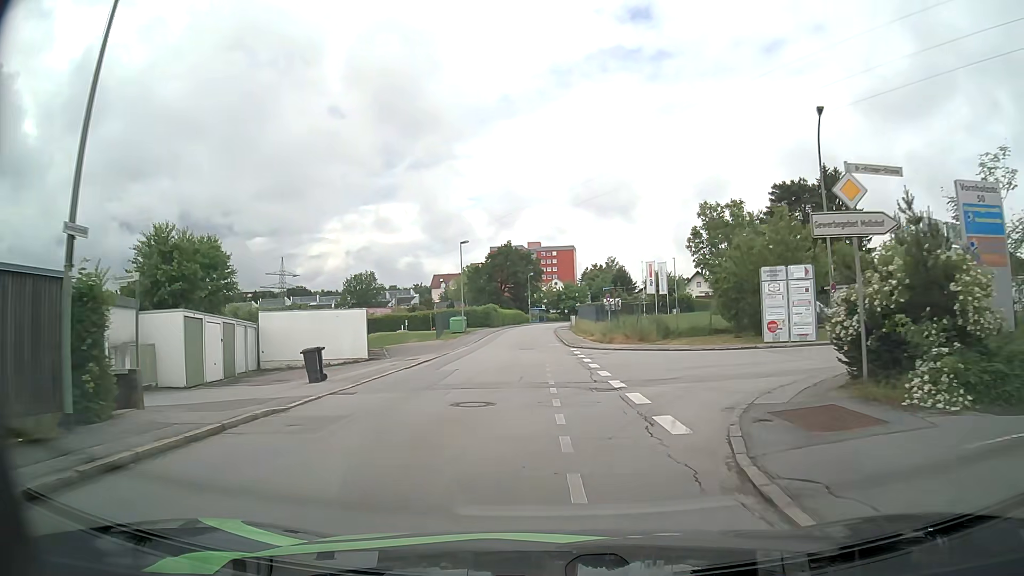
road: residential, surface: asphalt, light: Day
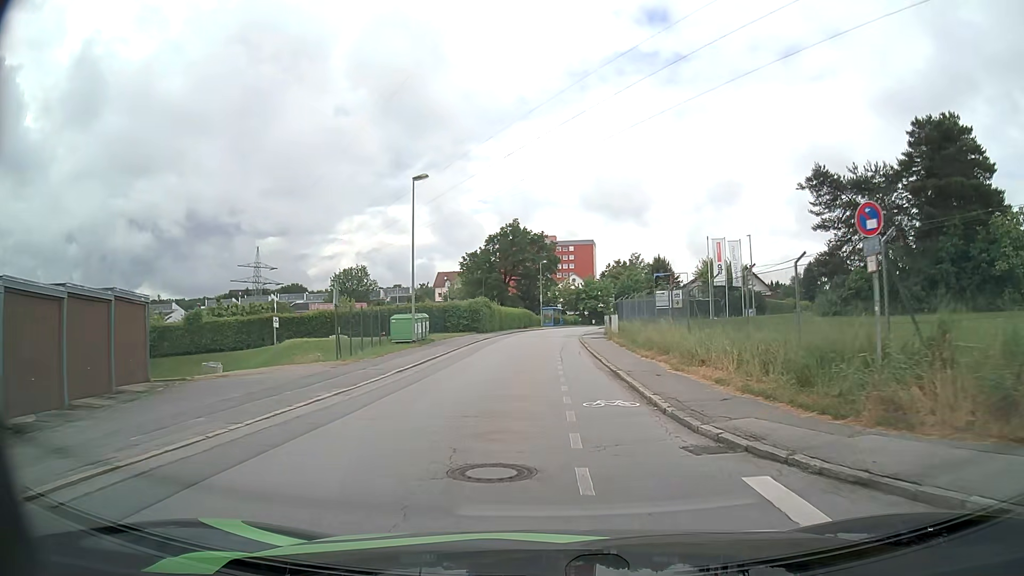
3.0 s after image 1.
(-0.5, +27.7) m; -1°
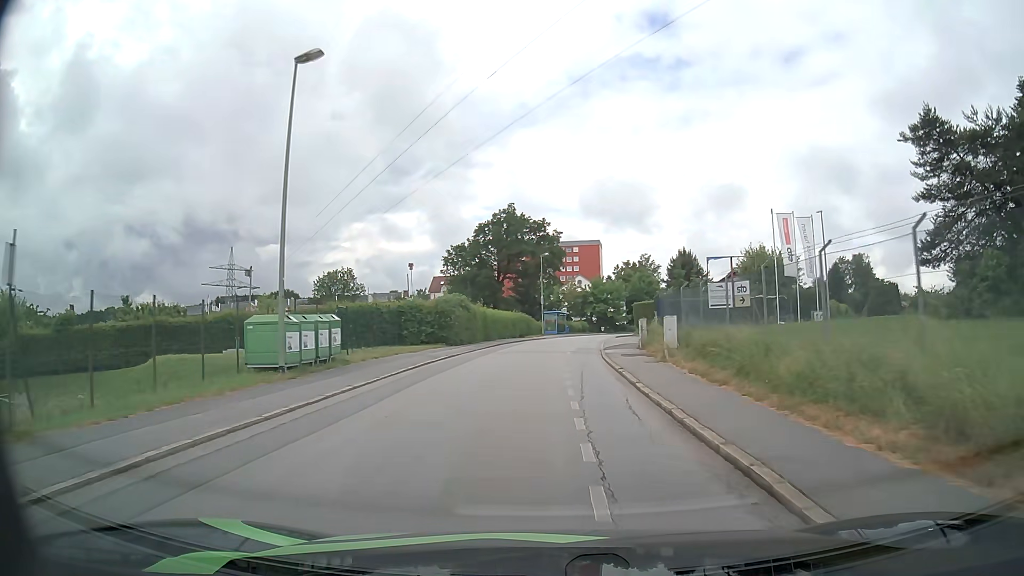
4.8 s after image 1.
(0.0, +16.6) m; 0°
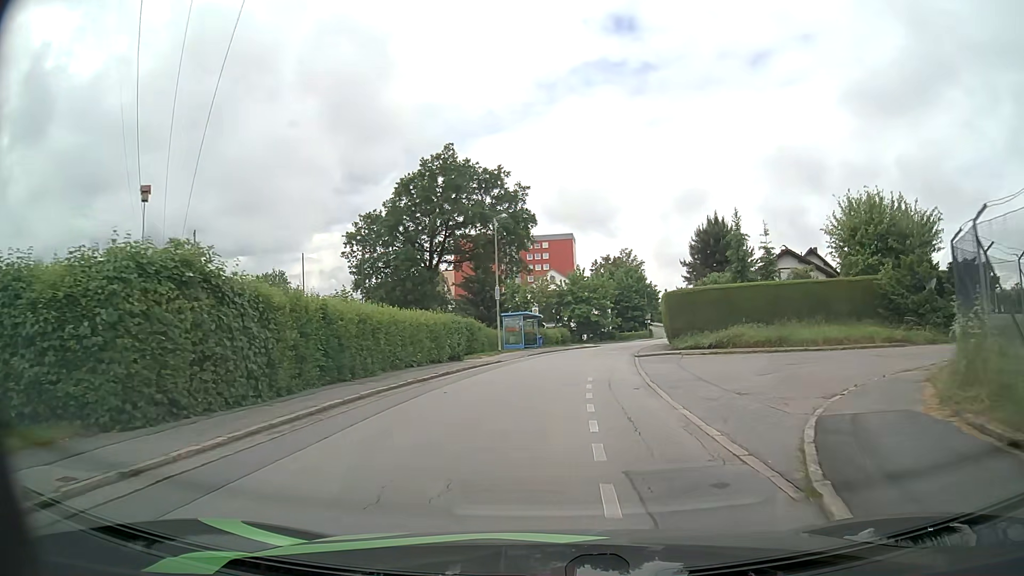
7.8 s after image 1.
(+0.4, +27.8) m; +3°
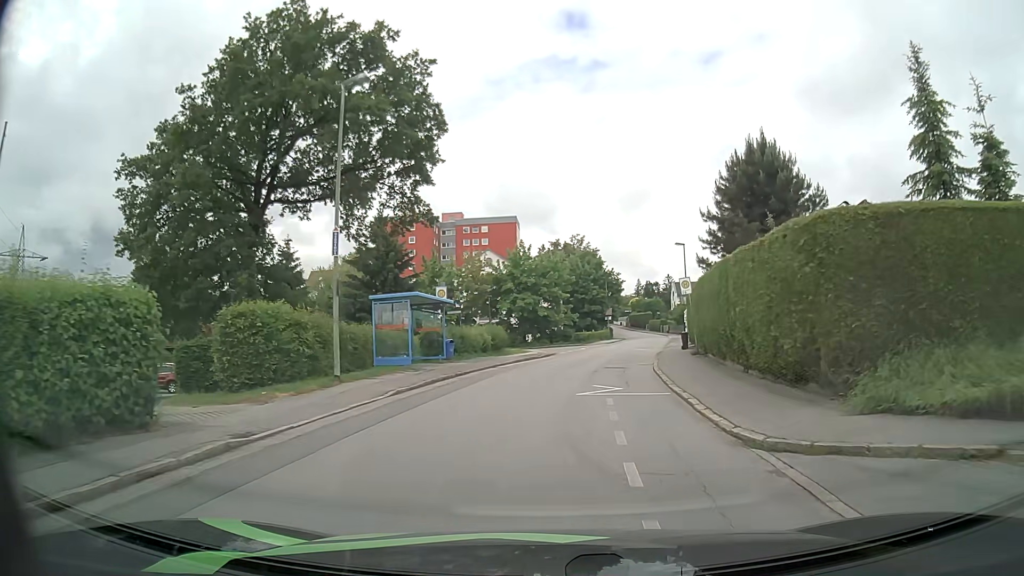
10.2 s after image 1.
(+0.8, +22.9) m; +5°
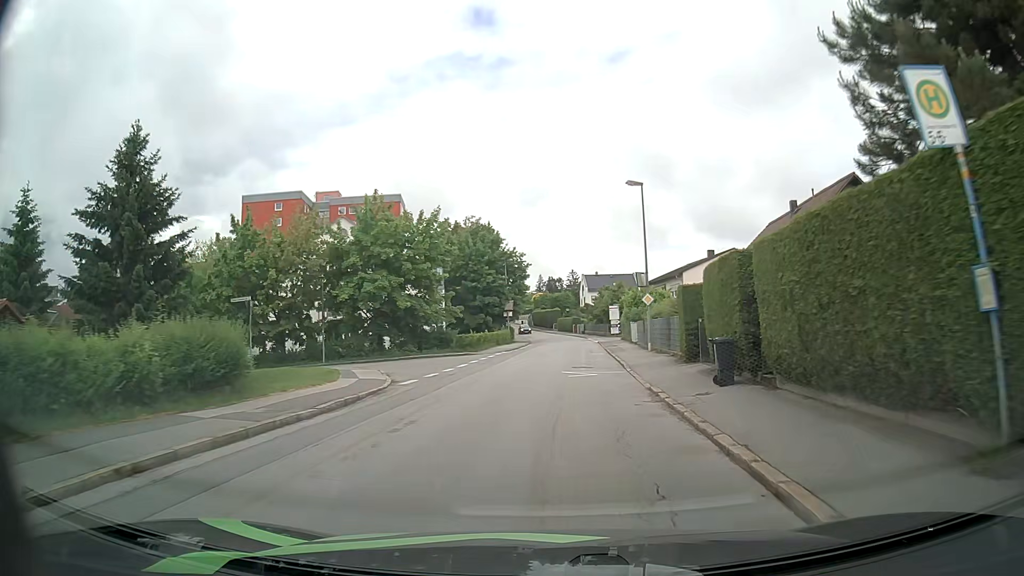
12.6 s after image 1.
(+1.7, +23.5) m; +9°
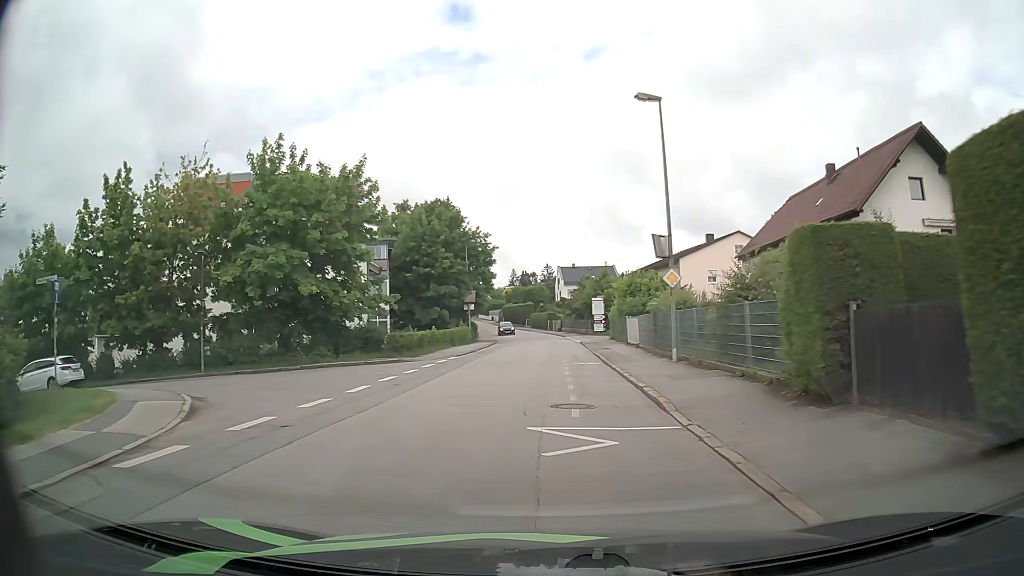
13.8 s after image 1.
(+0.2, +12.1) m; +2°
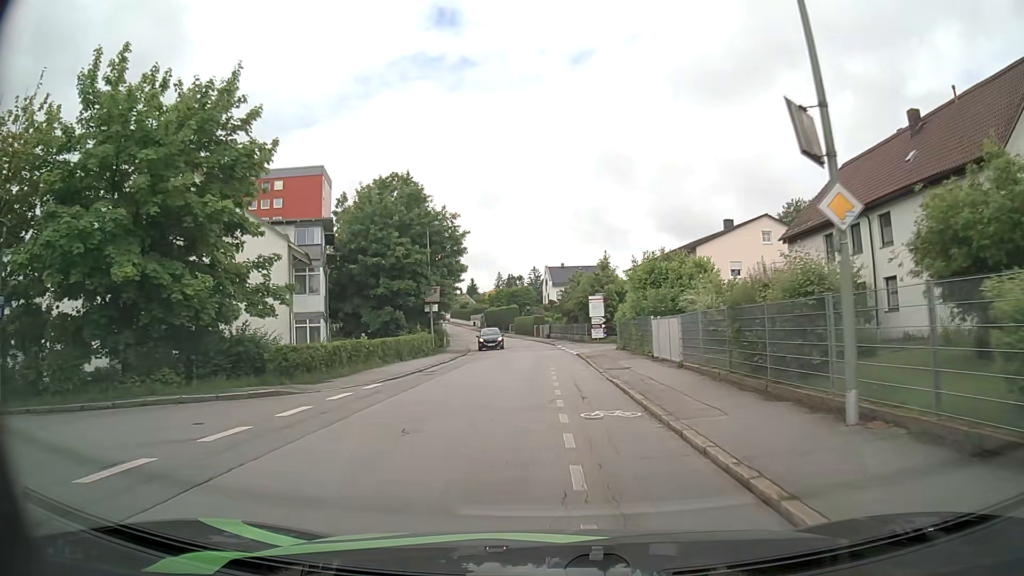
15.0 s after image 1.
(+0.1, +12.3) m; +1°
(0, +10) (0, +20) (0, +30) (-1, +40) (-1, +50) (-2, +60) (-4, +70) (-6, +80) (-8, +89) (-11, +99) m
